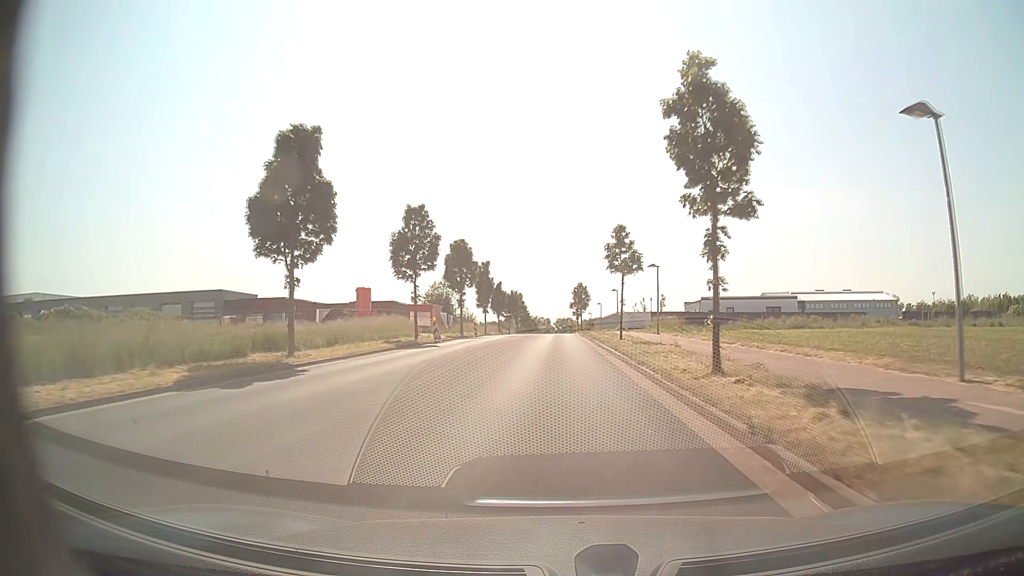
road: tertiary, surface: asphalt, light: Day
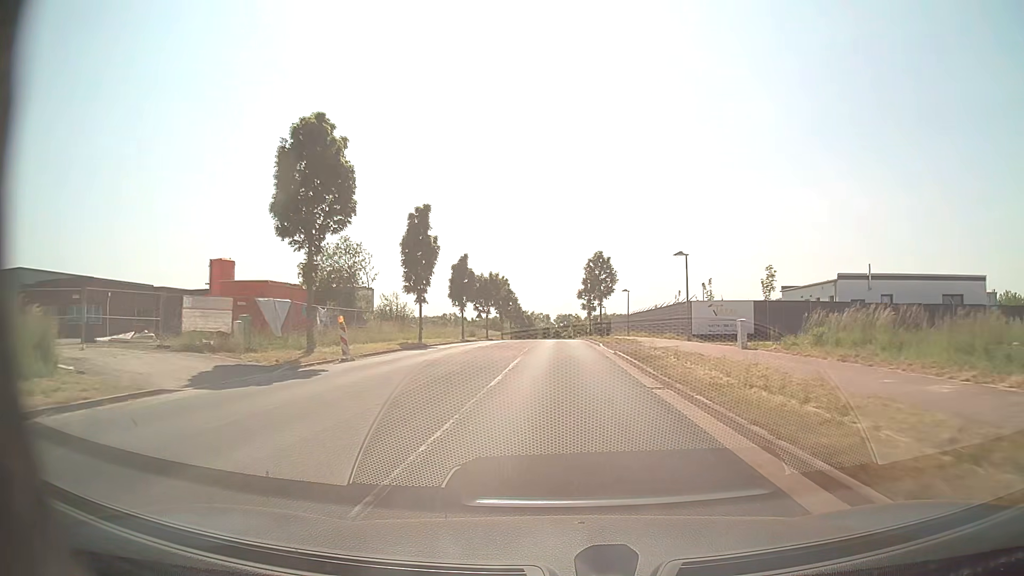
(-0.2, +39.7) m; 0°
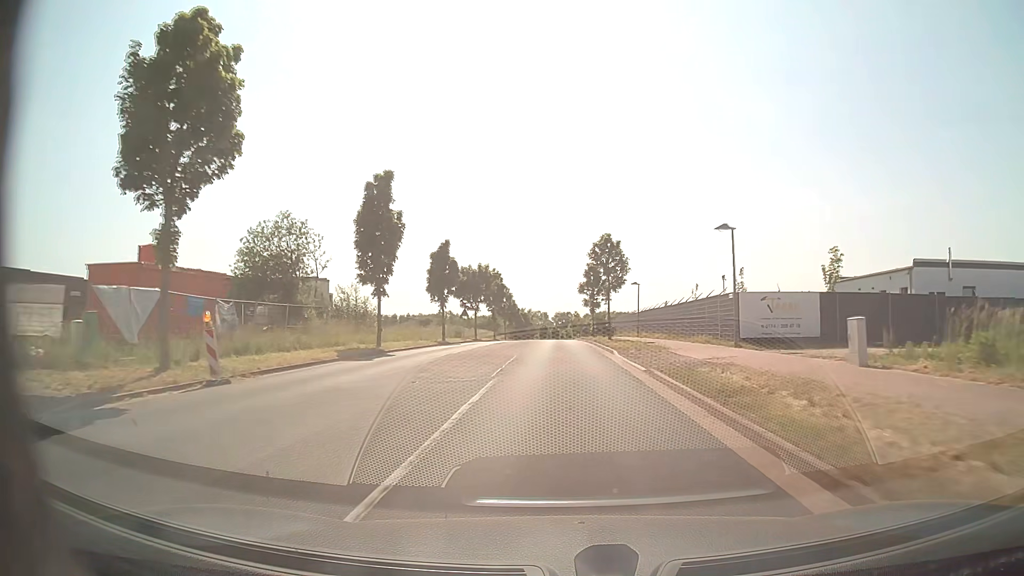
(0.0, +9.8) m; 0°
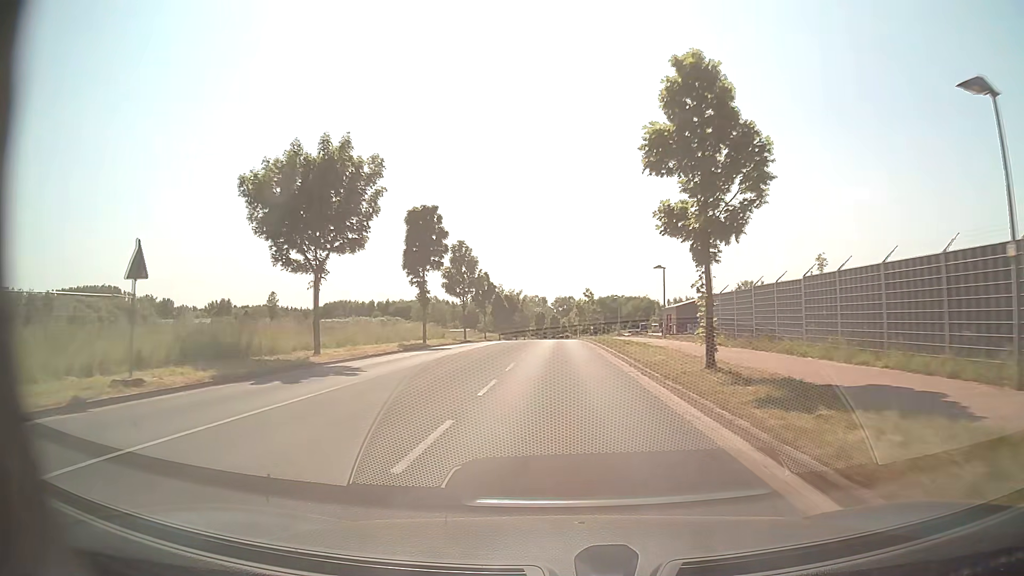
(+0.1, +48.4) m; 0°
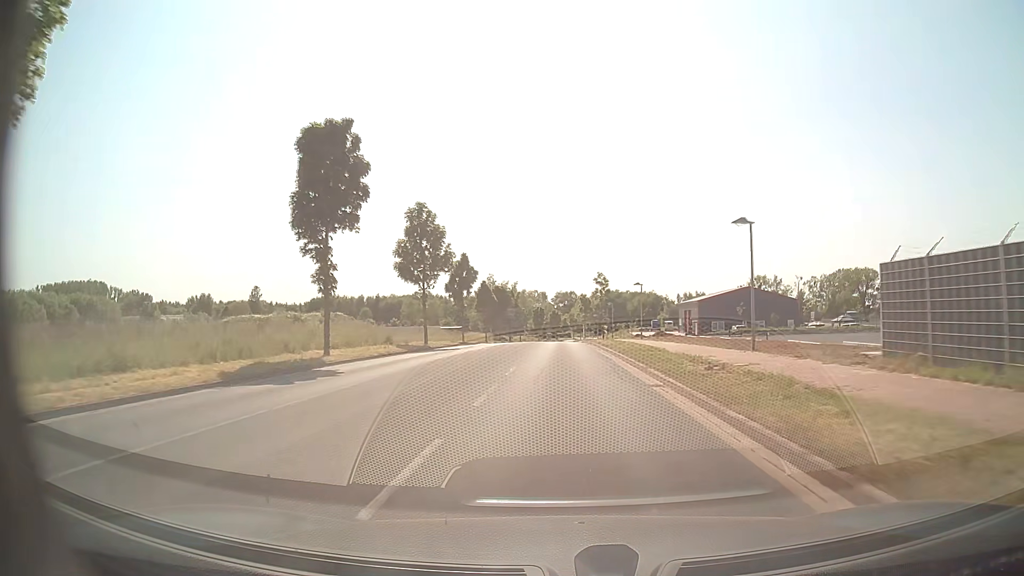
(0.0, +19.5) m; 0°
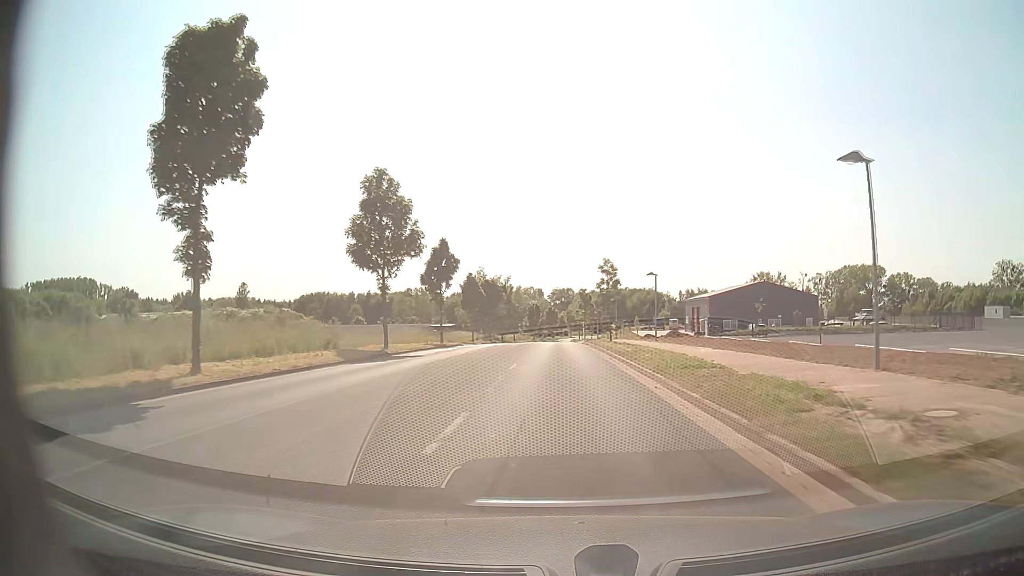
(0.0, +9.8) m; 0°
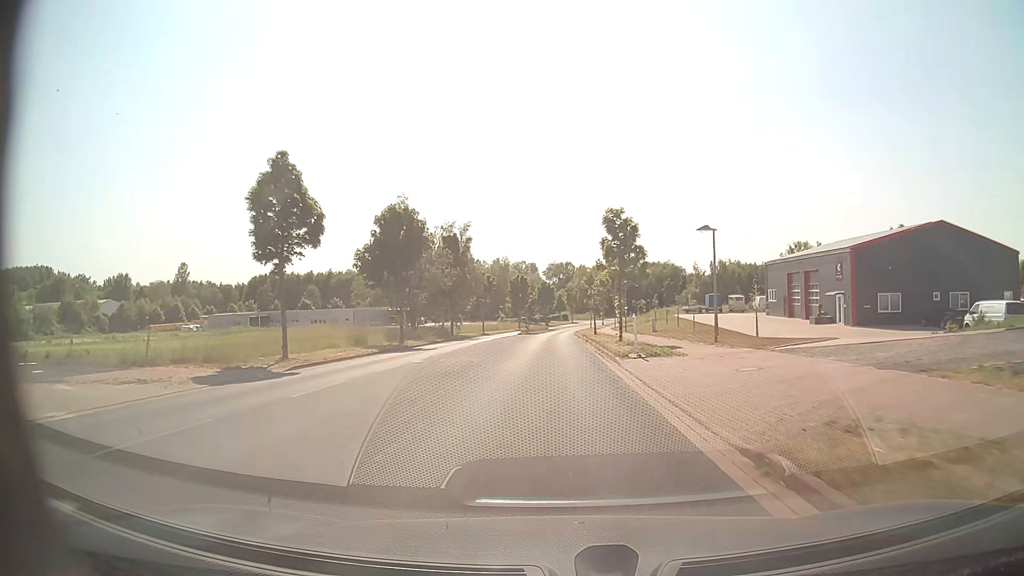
(+0.4, +49.5) m; 0°
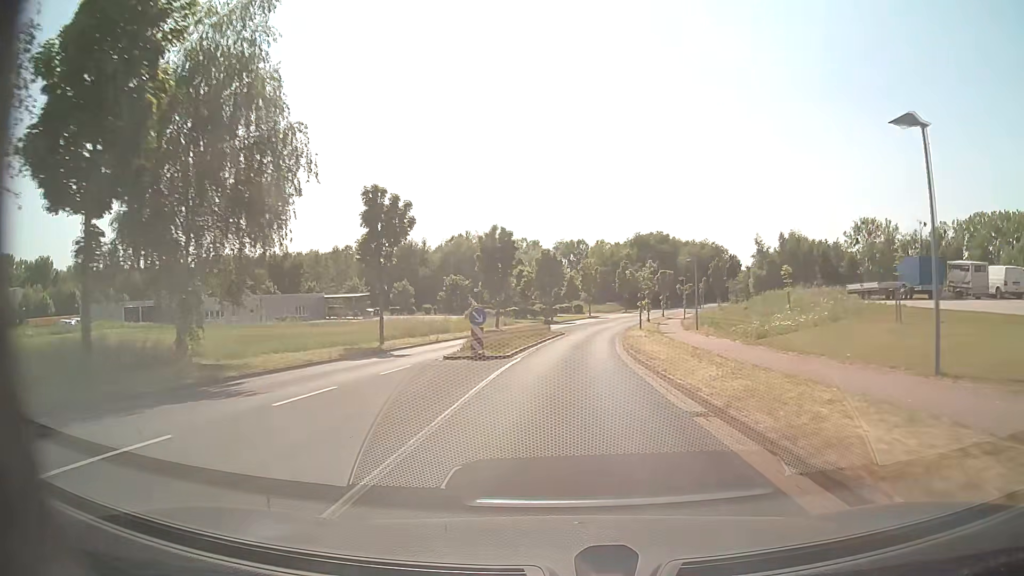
(-0.5, +49.8) m; -1°
(0, +10) (0, +20) (0, +30) (+1, +40) (+2, +50) (+4, +60) (+6, +70) (+8, +79) (+11, +89) (+13, +99) m
